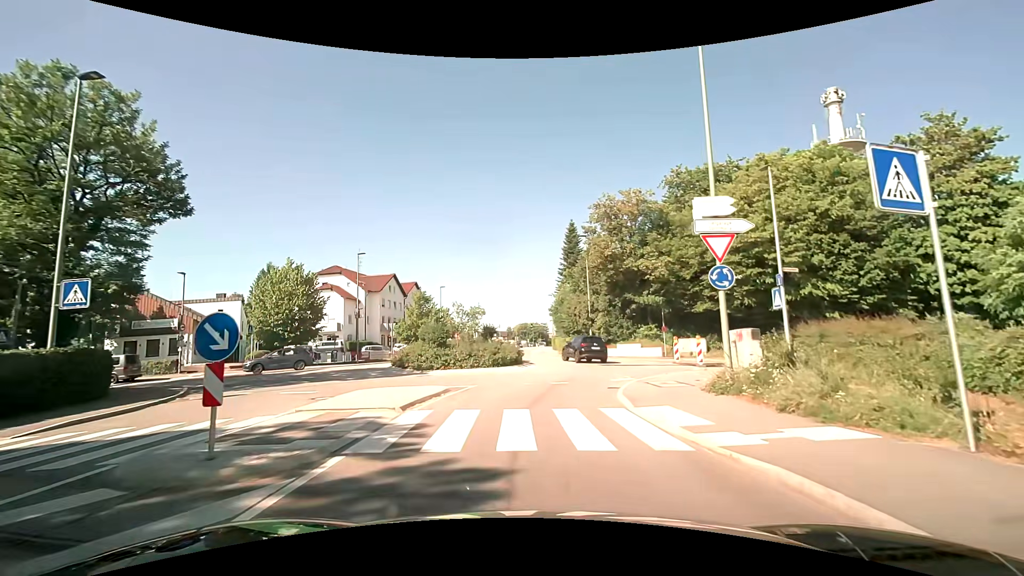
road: tertiary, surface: asphalt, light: Day
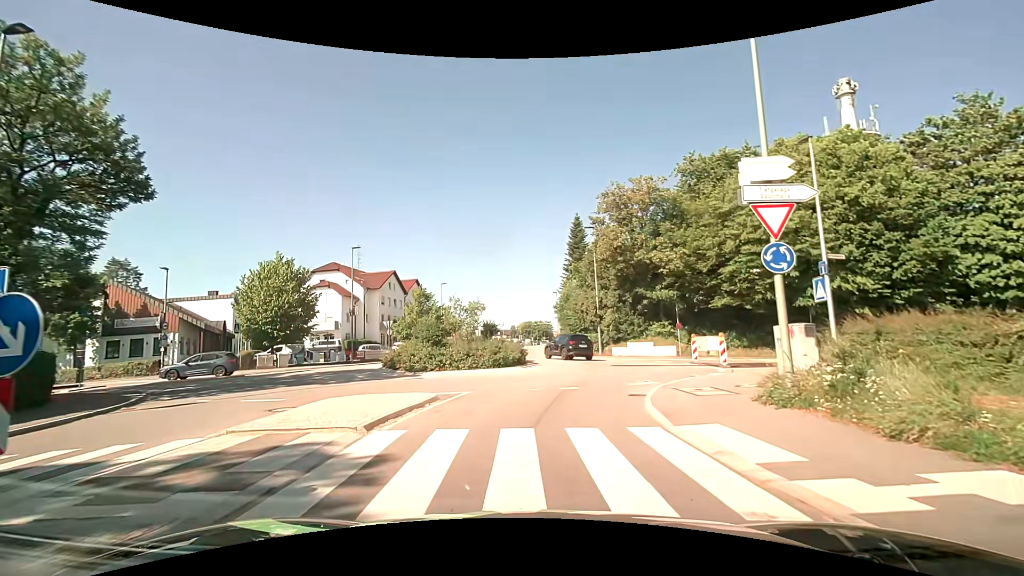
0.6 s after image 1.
(0.0, +2.5) m; 0°
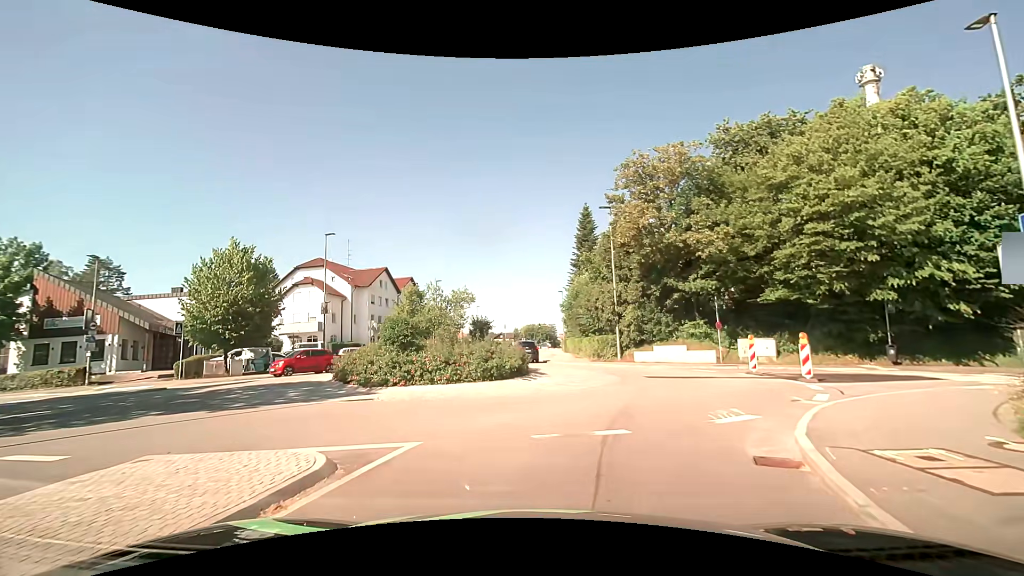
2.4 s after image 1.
(-0.1, +6.7) m; -1°
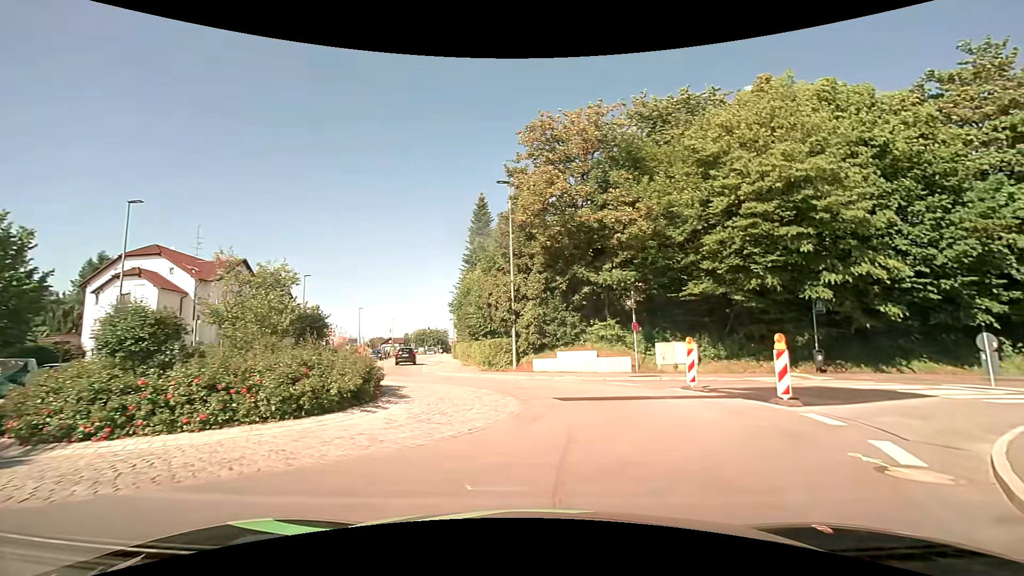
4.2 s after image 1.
(+0.5, +6.8) m; +13°
(+1, +10) (0, +20) (-6, +28) (-10, +37) (-12, +47) (-14, +57) (-15, +66) (-17, +76) (-19, +86) (-20, +96) m
